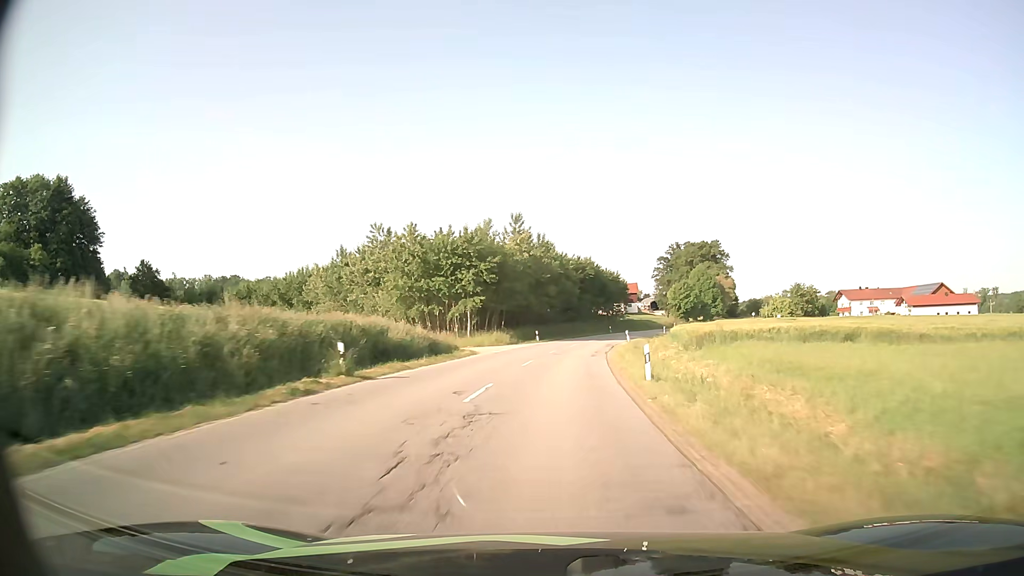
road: secondary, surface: asphalt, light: Day
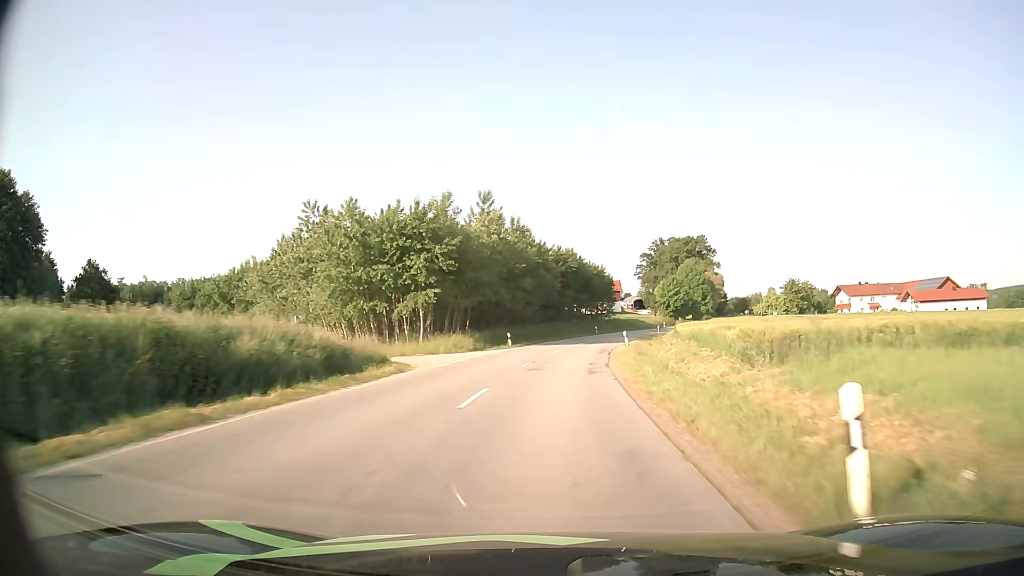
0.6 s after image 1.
(+0.2, +12.5) m; +2°
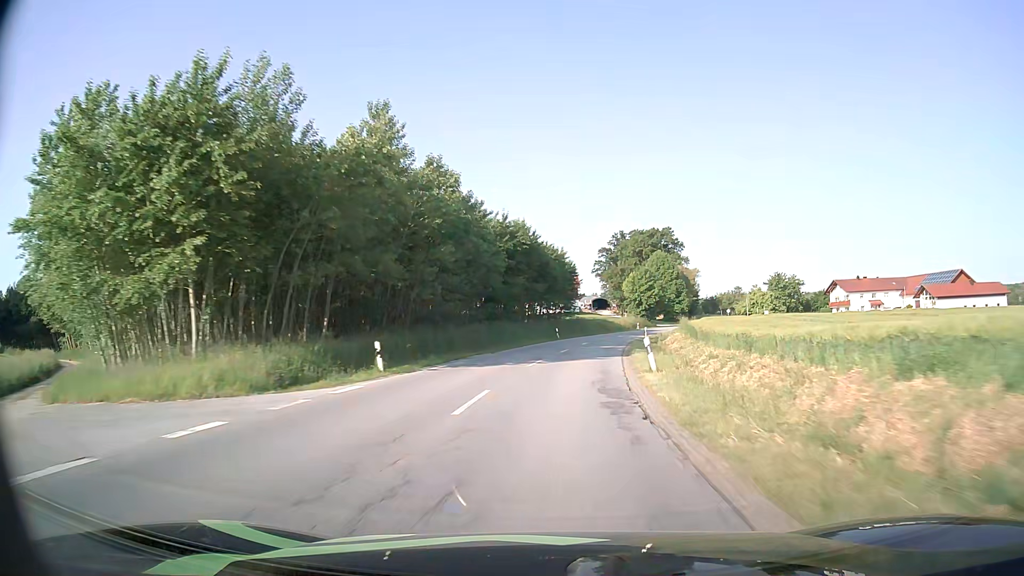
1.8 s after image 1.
(+0.8, +25.1) m; +4°
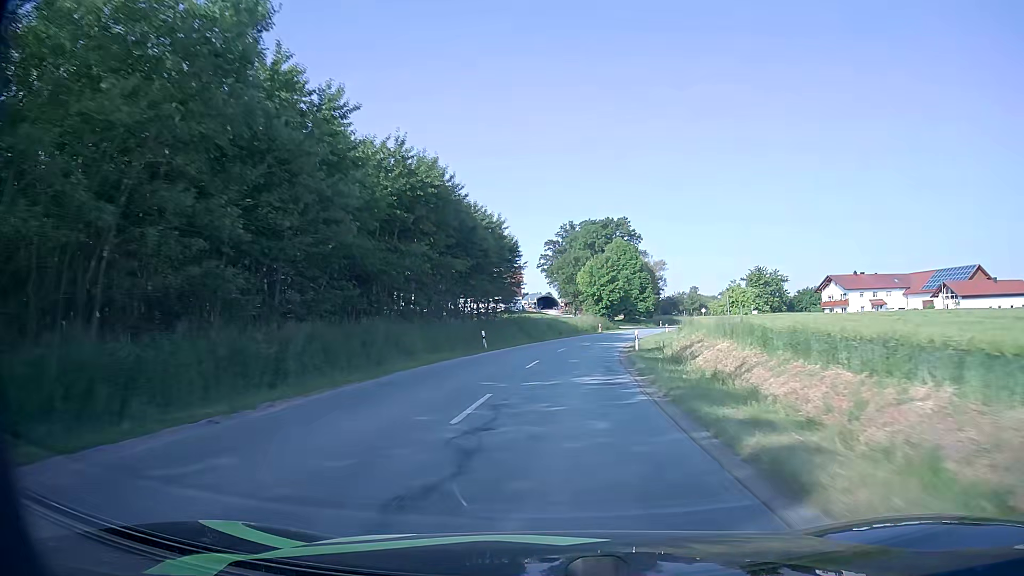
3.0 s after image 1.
(+1.1, +25.0) m; +5°
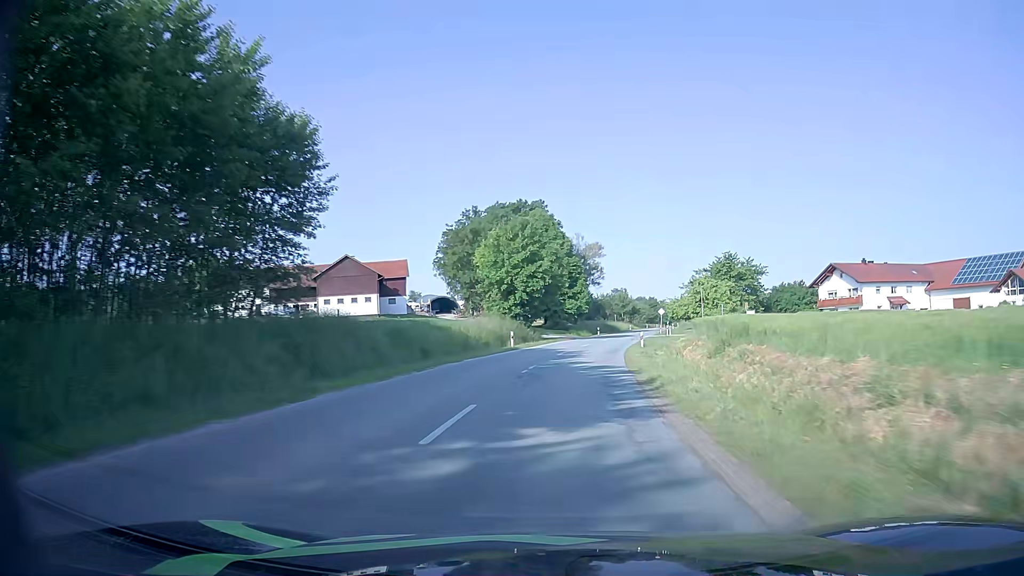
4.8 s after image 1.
(+2.4, +37.2) m; +8°
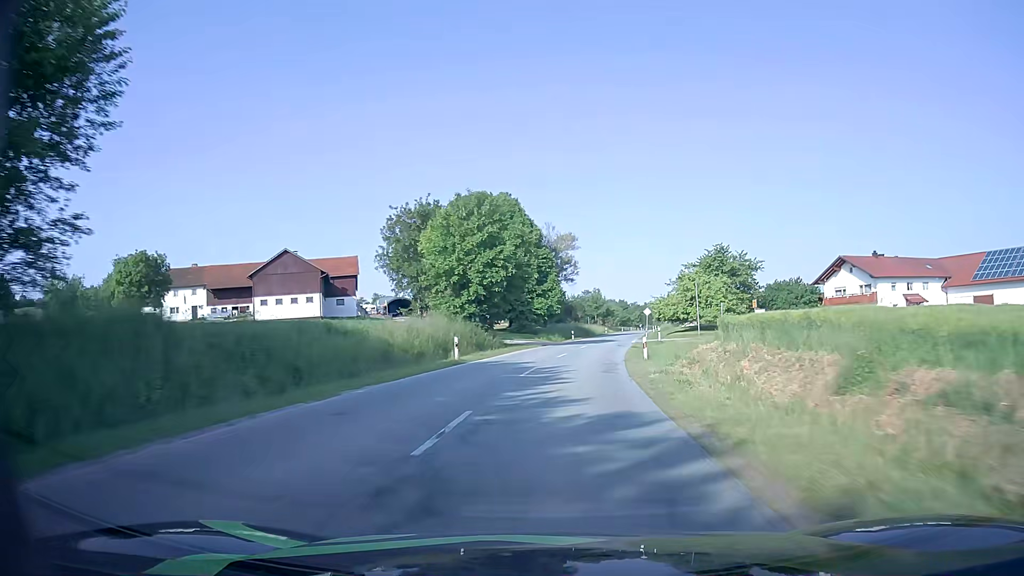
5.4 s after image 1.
(+0.3, +12.5) m; +3°
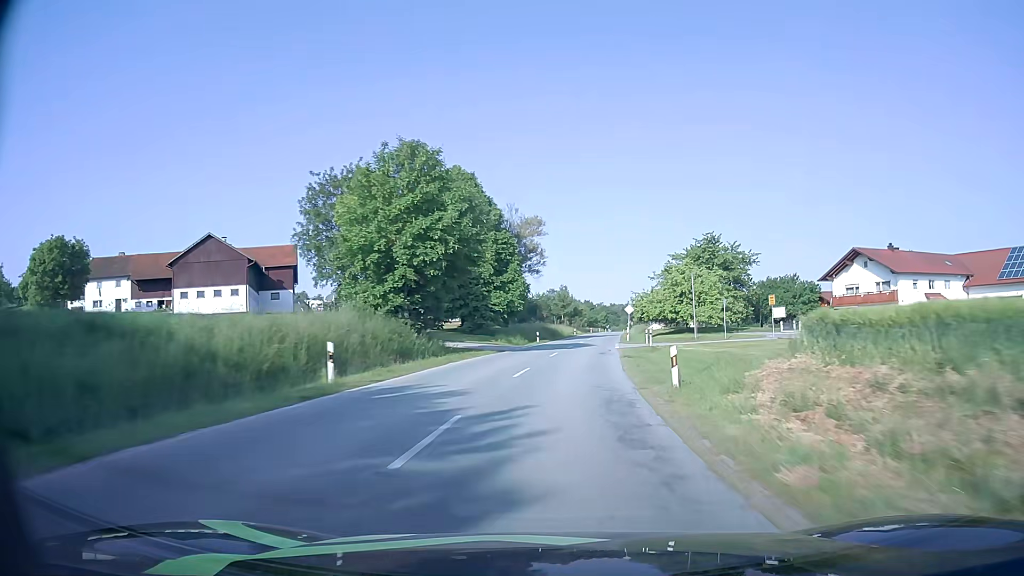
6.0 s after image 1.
(+0.3, +12.7) m; +3°
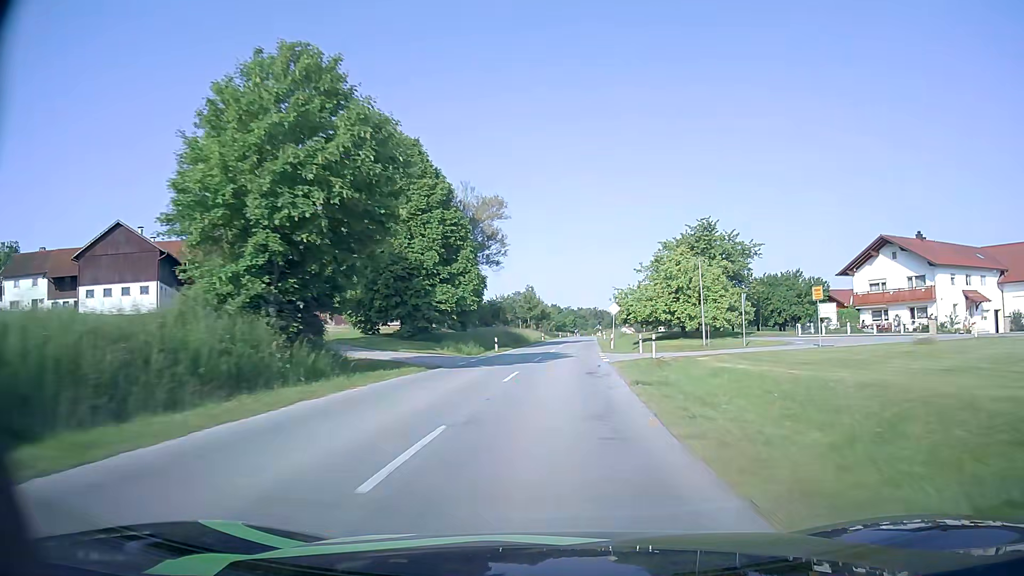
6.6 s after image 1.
(+0.3, +12.8) m; +3°
(0, +10) (+1, +20) (+1, +30) (+2, +40) (+3, +50) (+3, +60) (+4, +70) (+5, +80) (+6, +90) (+6, +100) m
